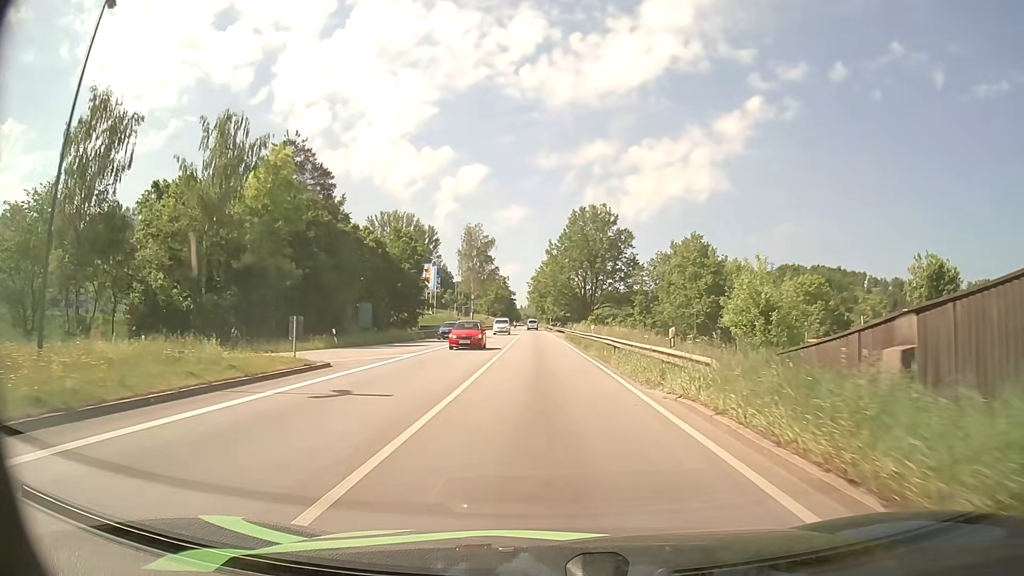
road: primary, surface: asphalt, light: Day
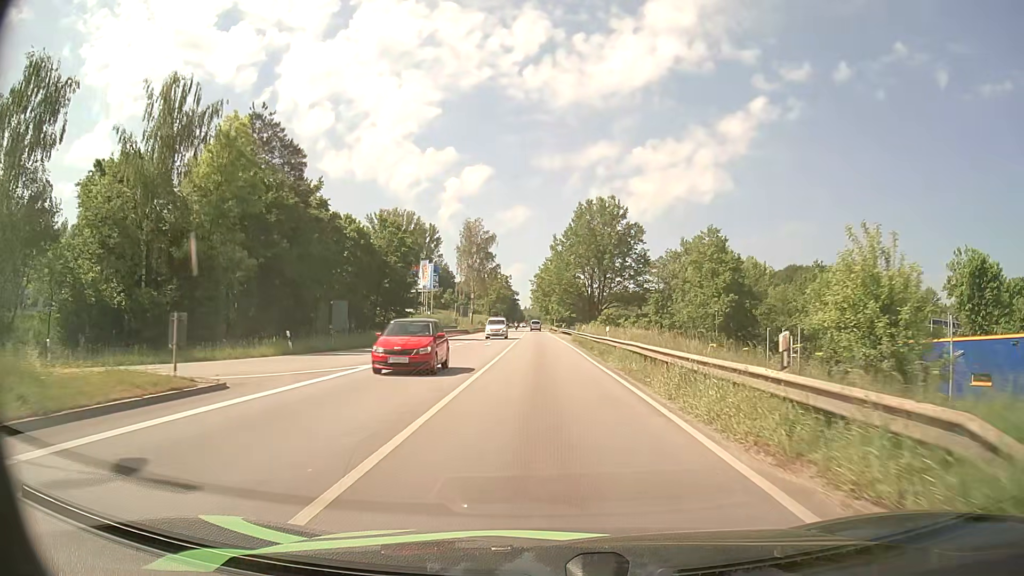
(0.0, +7.5) m; 0°
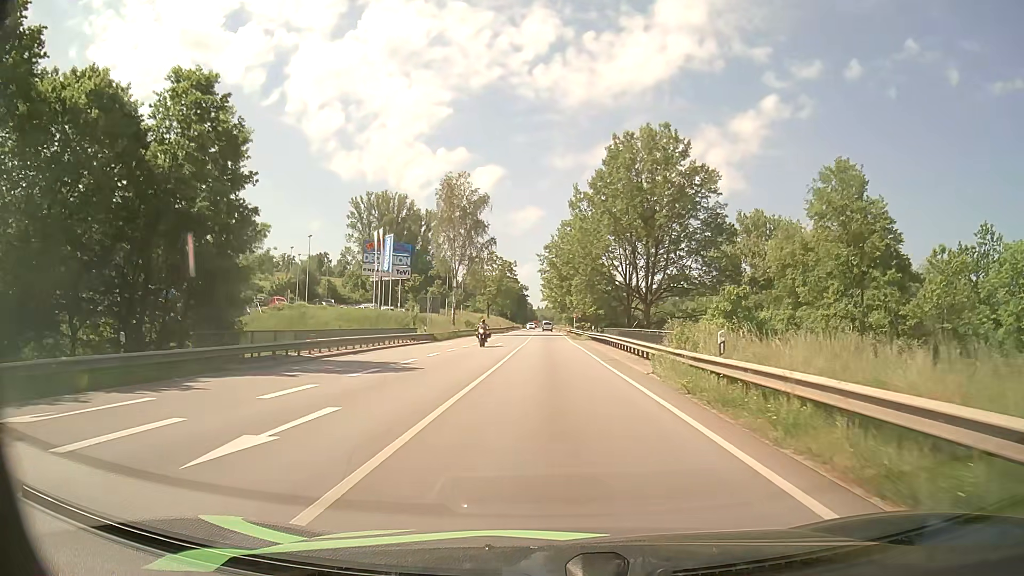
(-0.4, +37.6) m; -1°
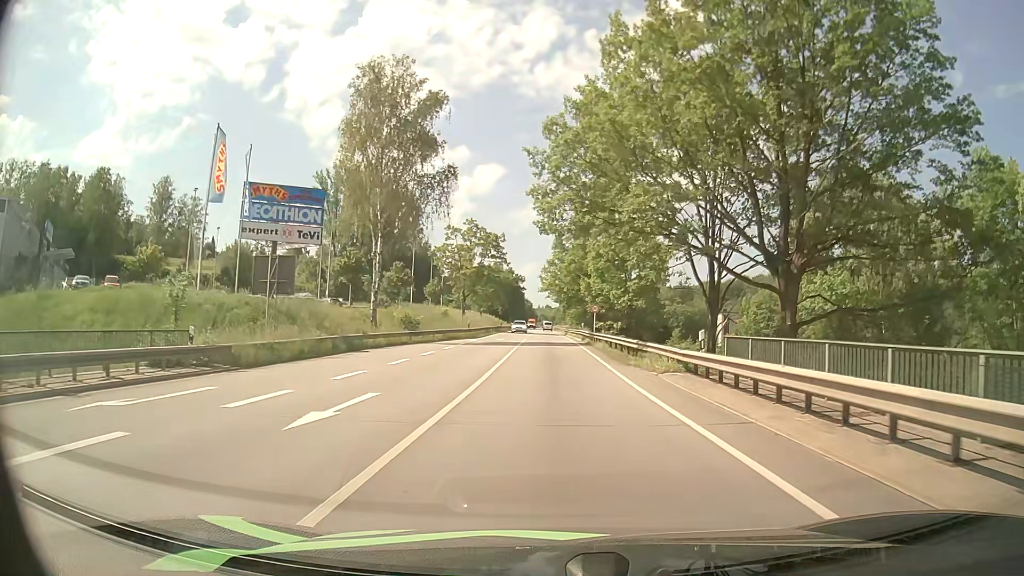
(-0.1, +37.7) m; 0°
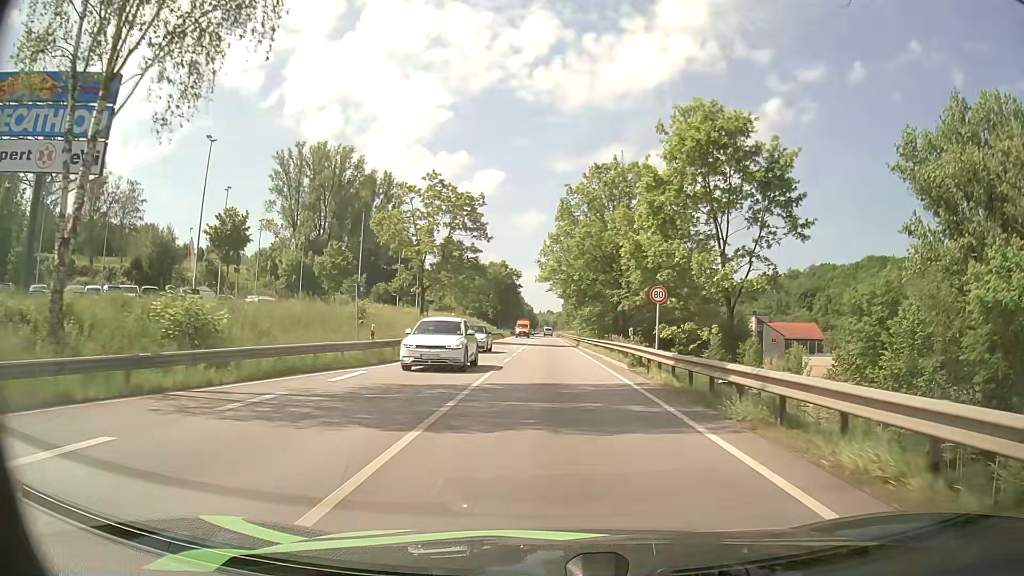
(0.0, +30.5) m; 0°
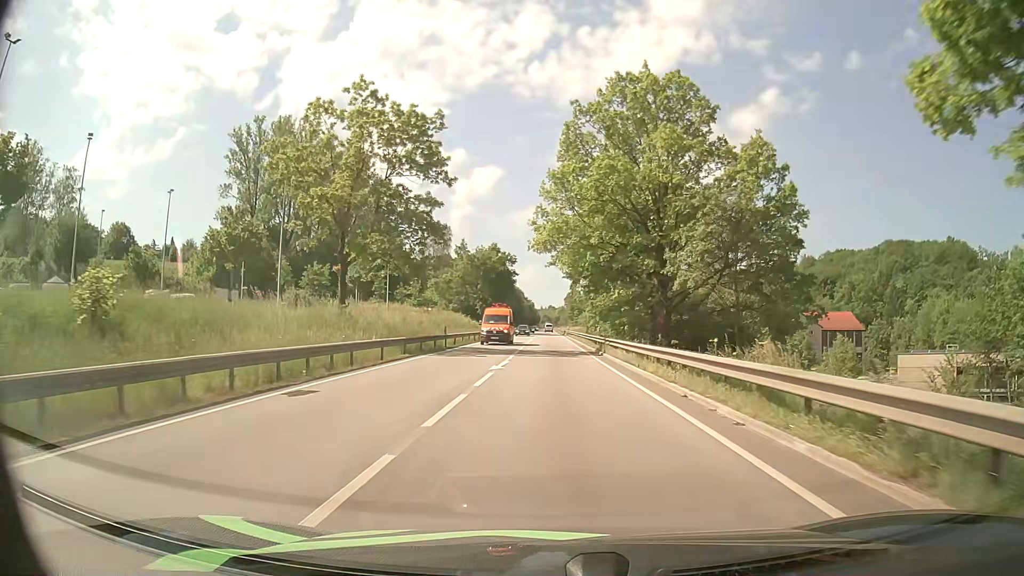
(-0.1, +23.2) m; 0°
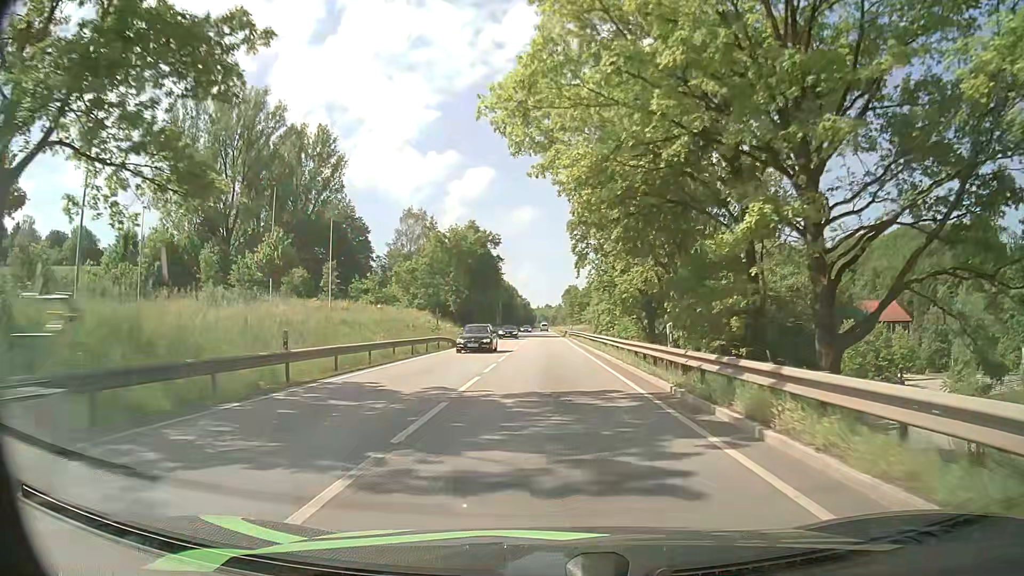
(0.0, +25.1) m; 0°
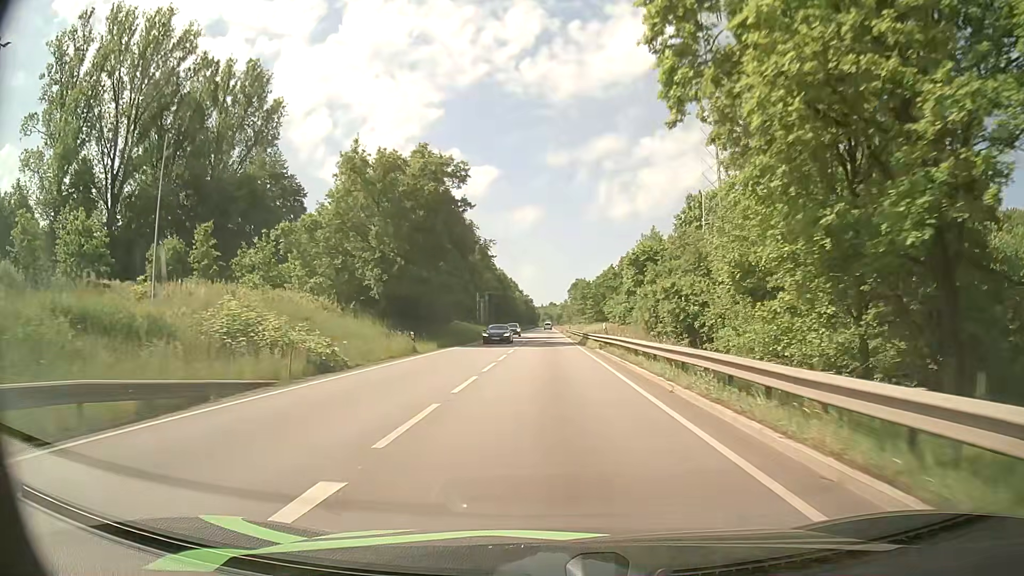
(-0.3, +36.7) m; 0°
(0, +10) (0, +20) (0, +30) (0, +40) (0, +50) (0, +60) (0, +70) (-1, +80) (-1, +90) (-1, +100) m
